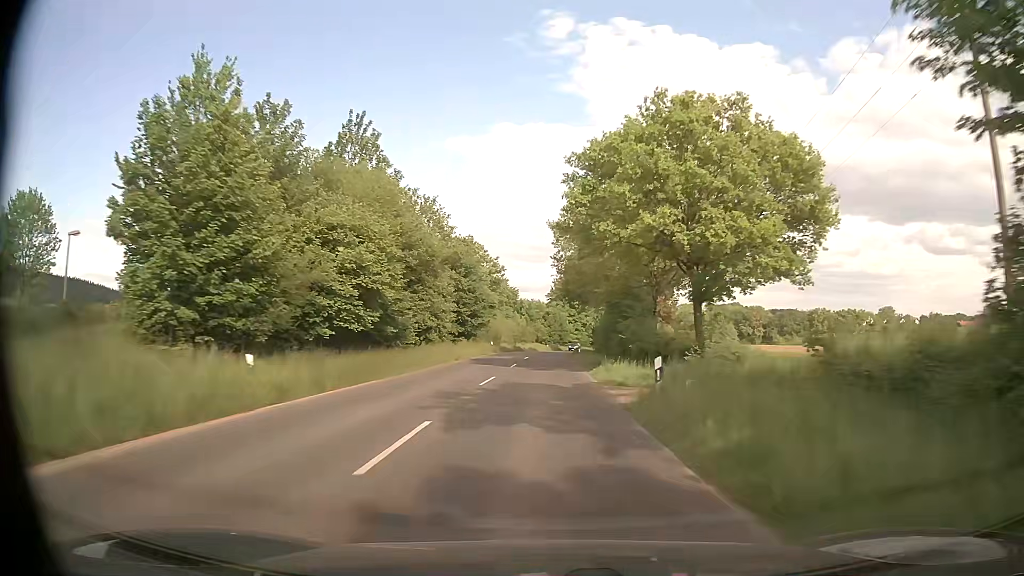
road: secondary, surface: asphalt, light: Day
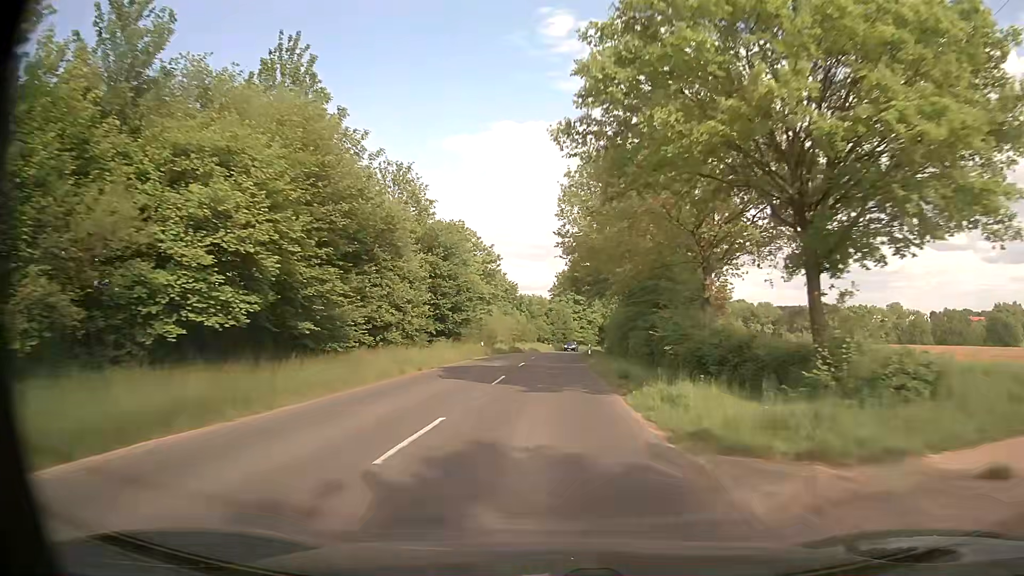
(0.0, +11.5) m; 0°
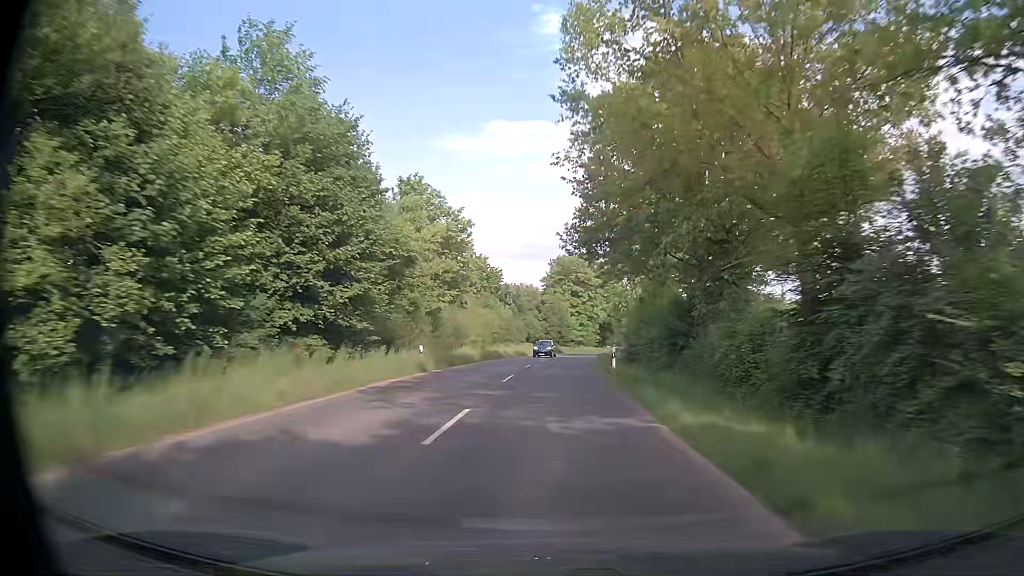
(0.0, +22.8) m; 0°
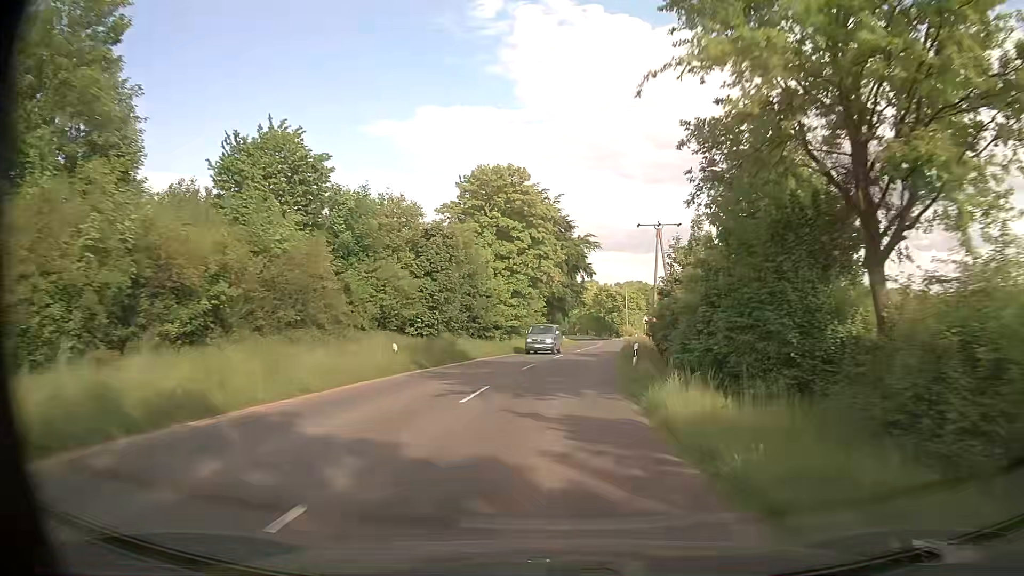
(+2.0, +55.2) m; +6°
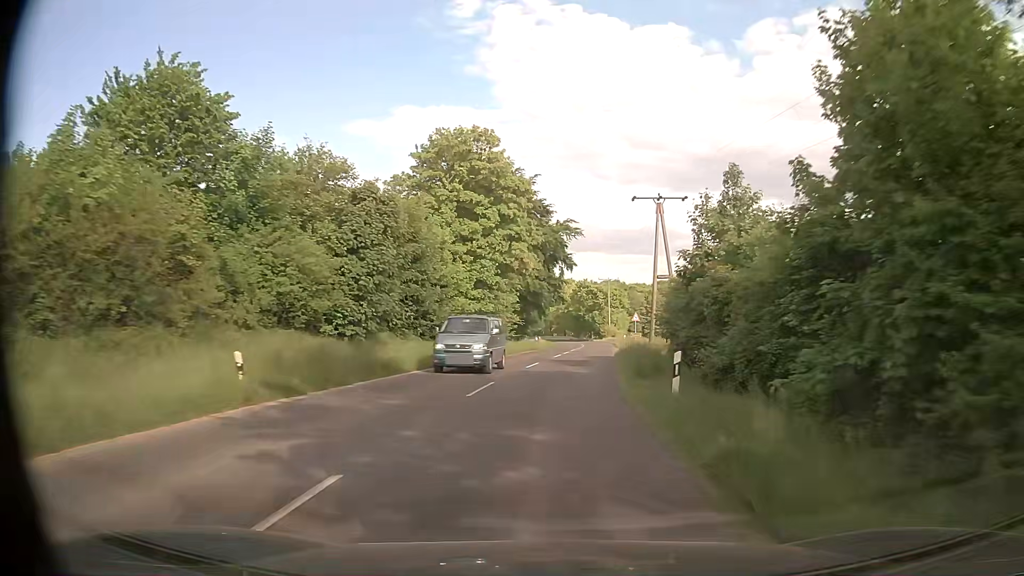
(+0.1, +10.8) m; +2°
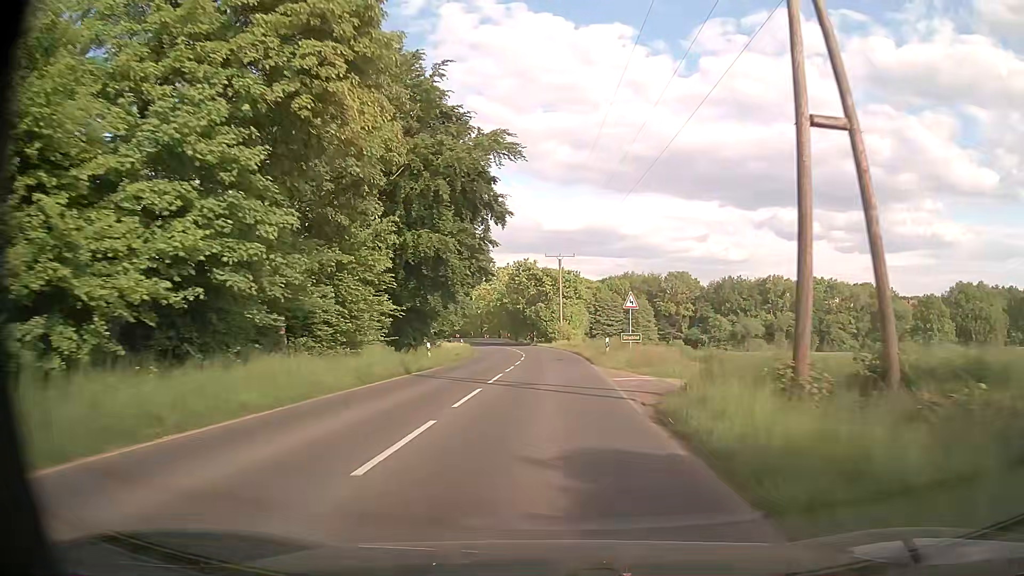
(+1.7, +31.8) m; +5°
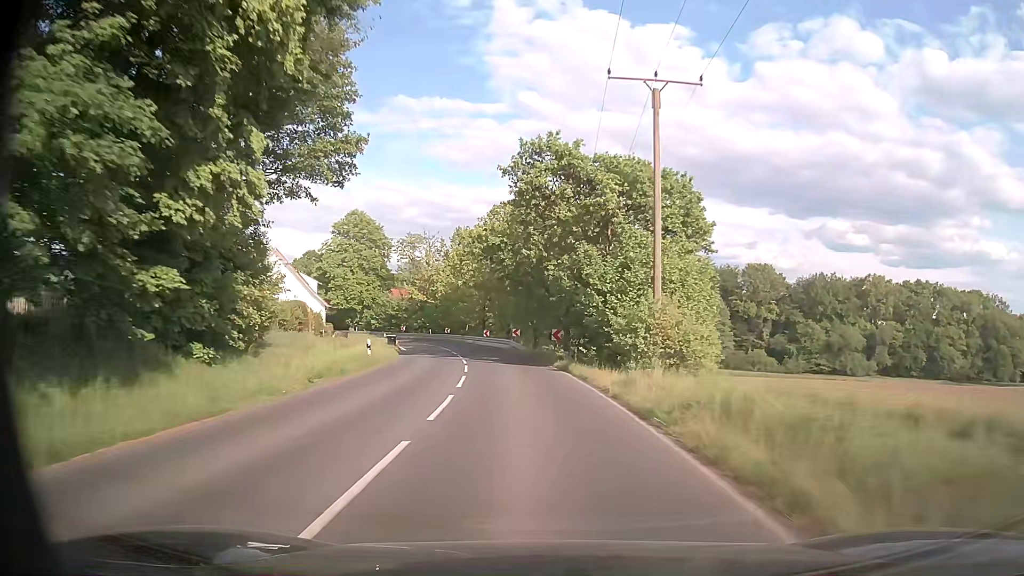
(-0.2, +50.3) m; -4°
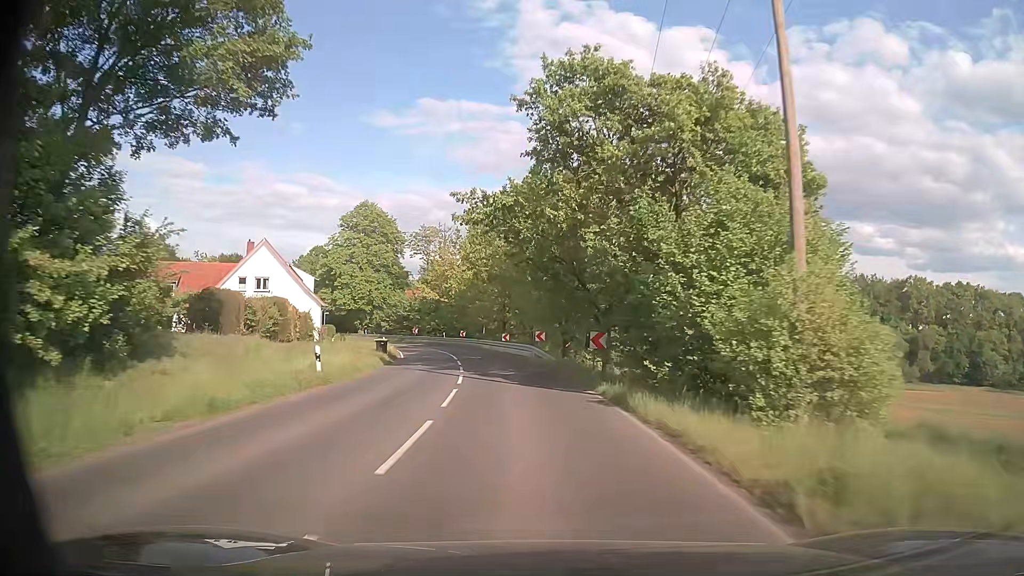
(-0.2, +9.8) m; -2°
(0, +10) (-1, +20) (-2, +30) (-4, +40) (-6, +50) (-9, +59) (-12, +68) (-17, +77) (-23, +85) (-30, +92) m
